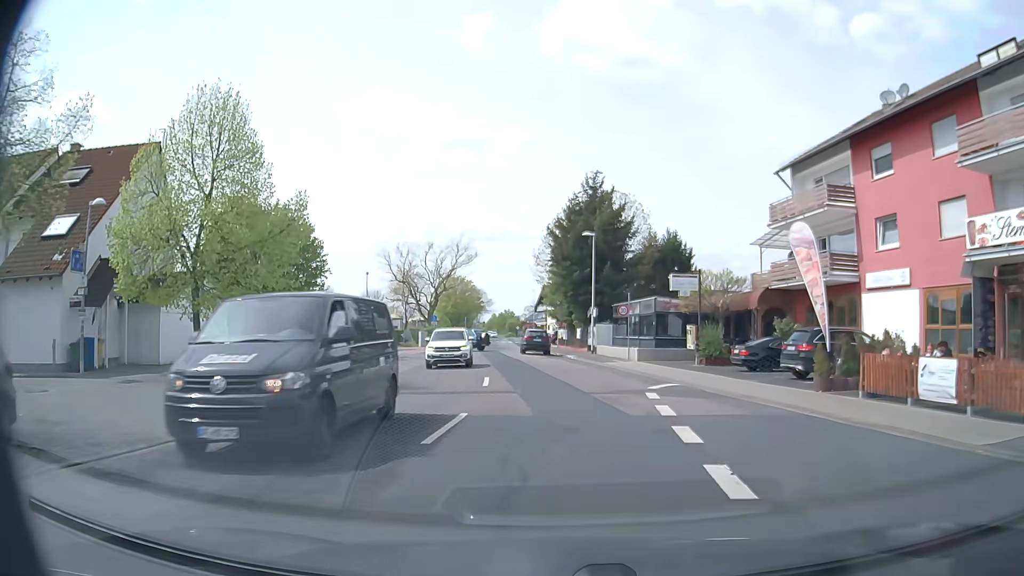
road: unclassified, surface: asphalt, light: Day
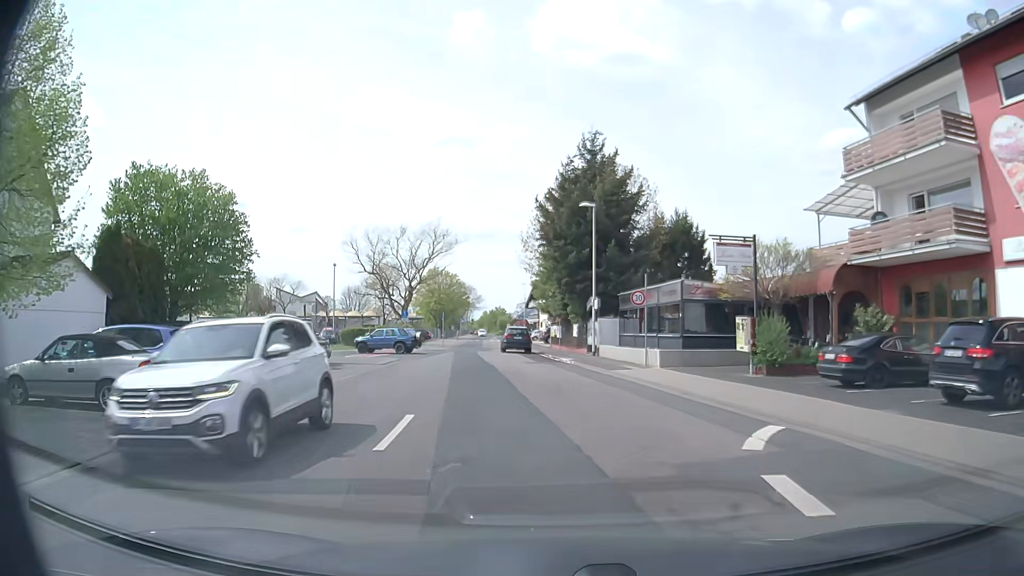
(+0.1, +9.8) m; 0°
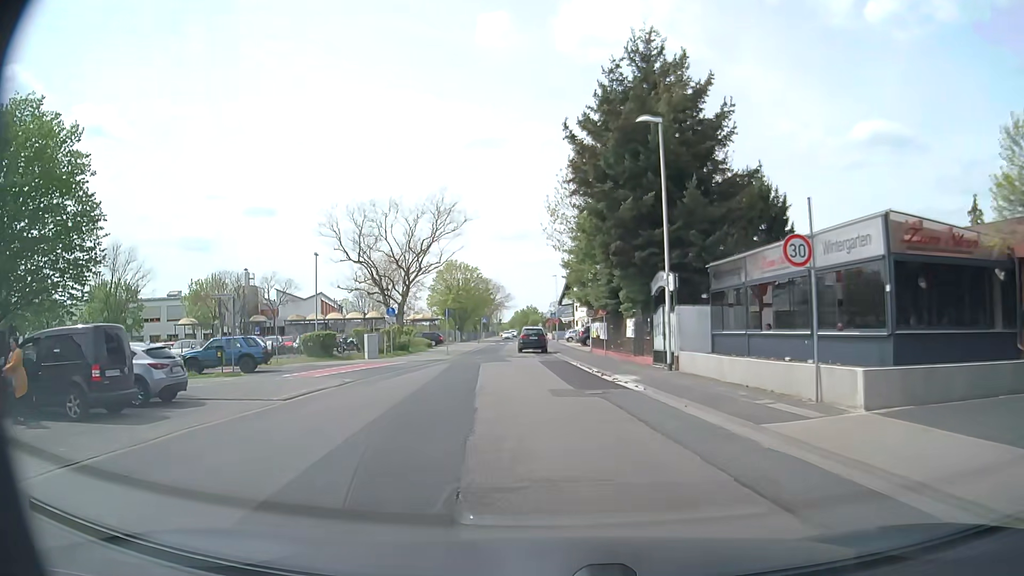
(-0.3, +15.0) m; -3°
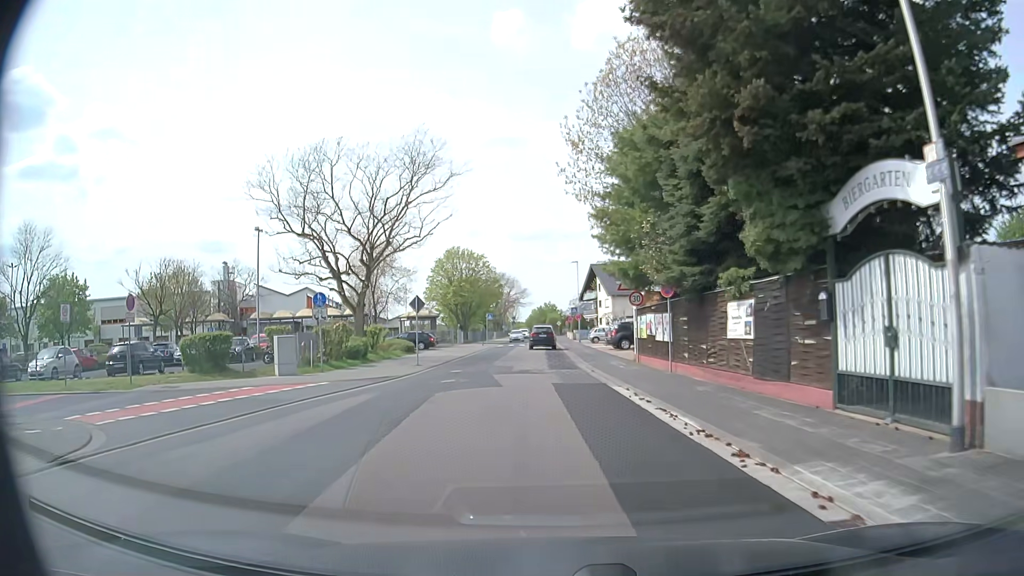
(-0.1, +15.3) m; 0°
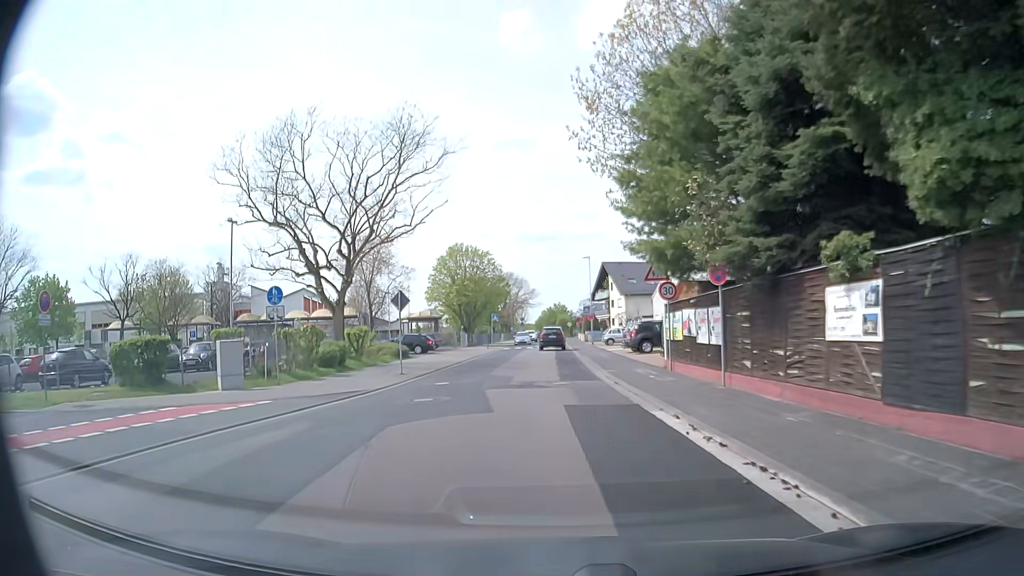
(-0.1, +5.2) m; -2°
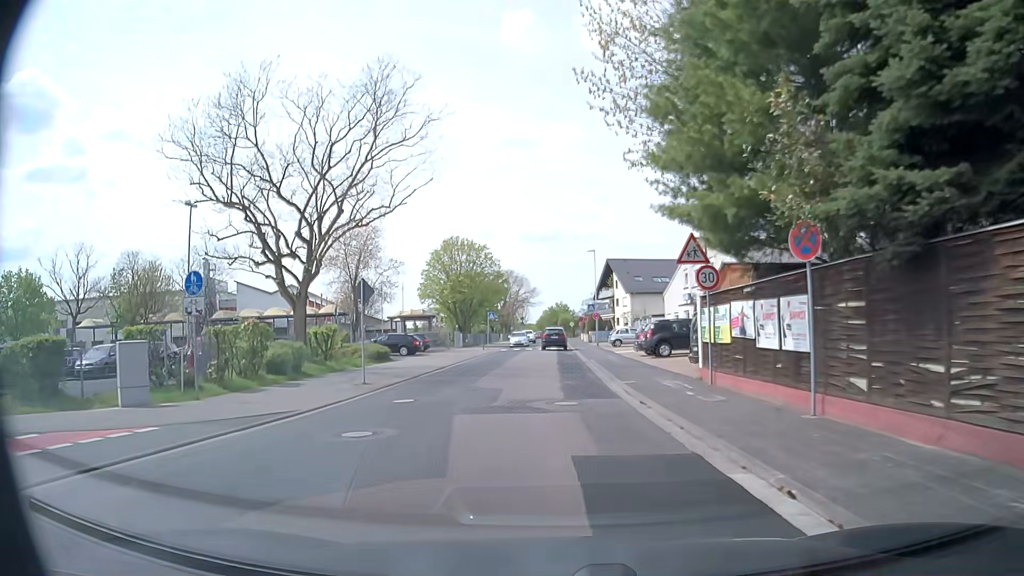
(0.0, +5.2) m; 0°
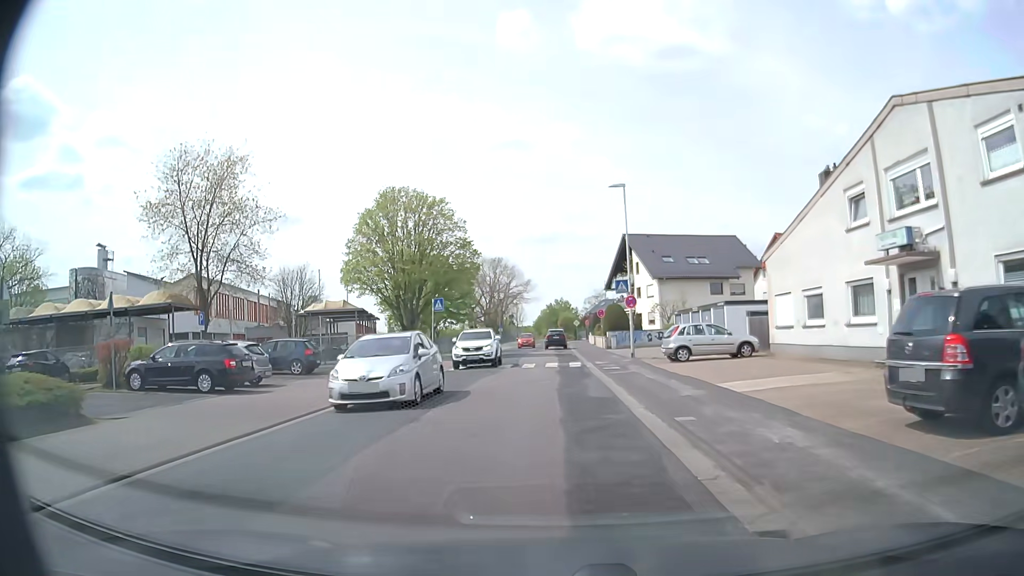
(+0.2, +26.3) m; +1°
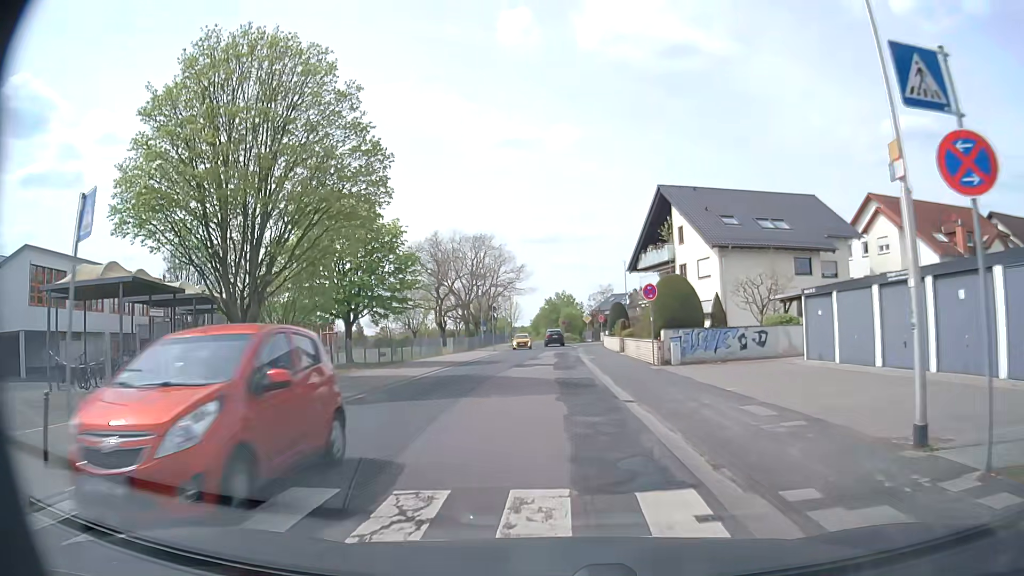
(-0.1, +25.3) m; 0°
(0, +10) (0, +20) (0, +30) (0, +40) (0, +50) (+1, +60) (0, +70) (-1, +80) (-1, +90) (-1, +100) m
